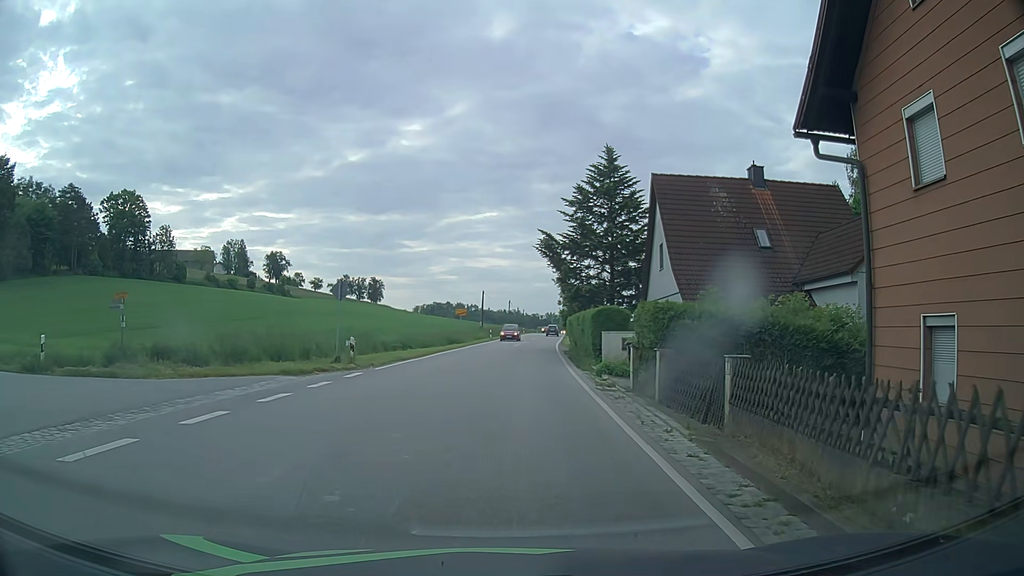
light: Day
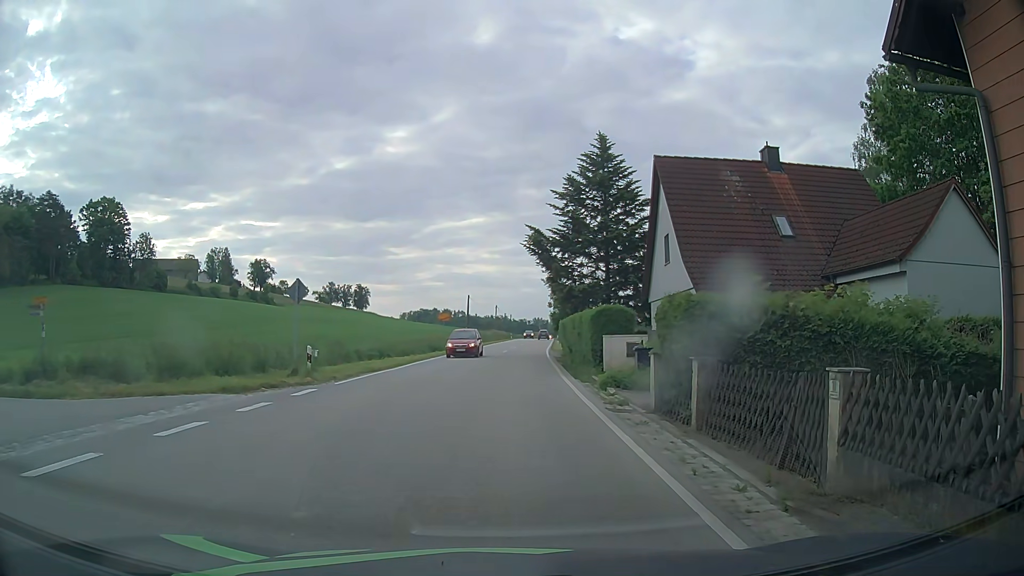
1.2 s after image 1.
(0.0, +3.2) m; +2°
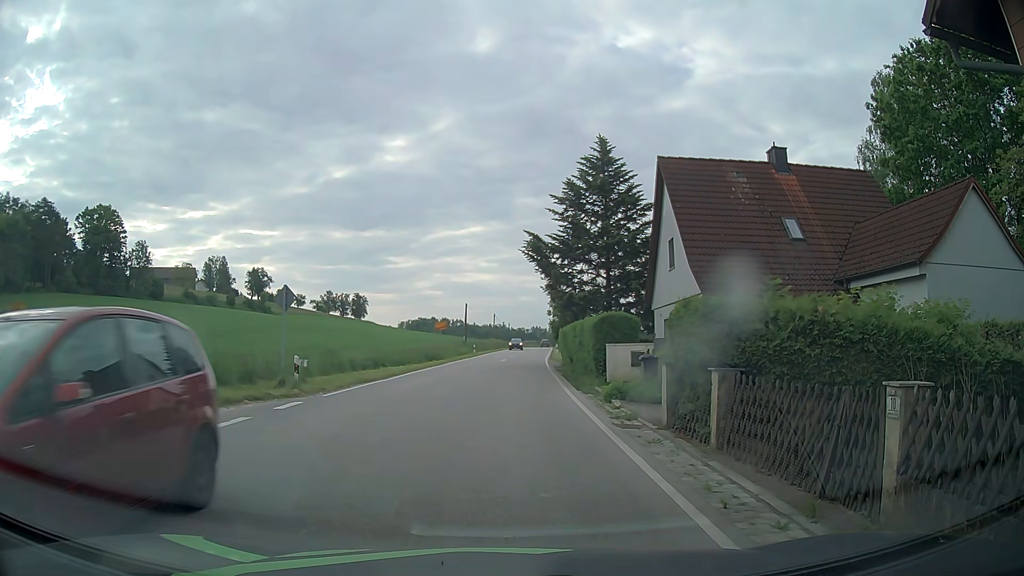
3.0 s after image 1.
(0.0, +1.0) m; 0°
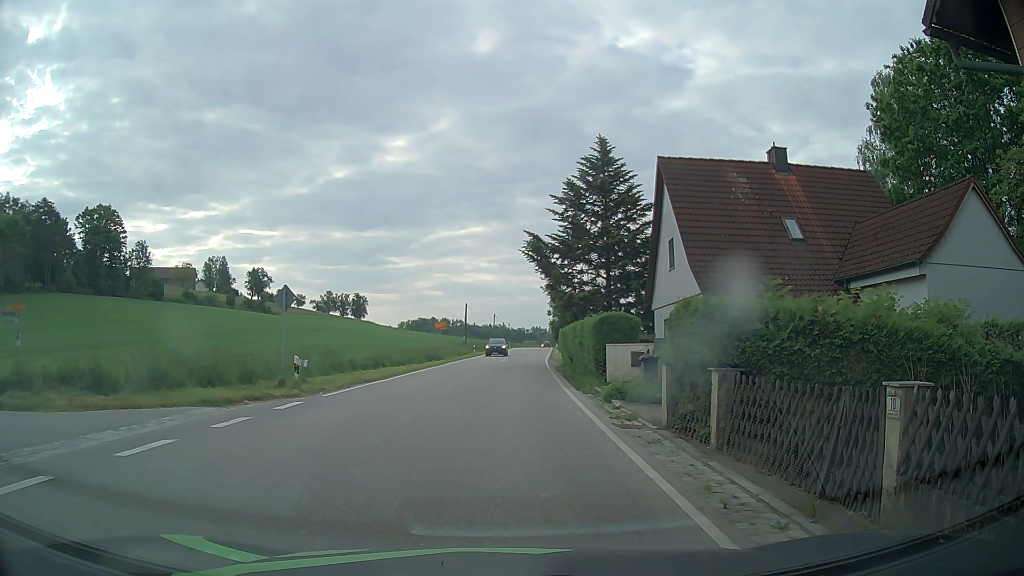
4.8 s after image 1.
(0.0, 0.0) m; 0°
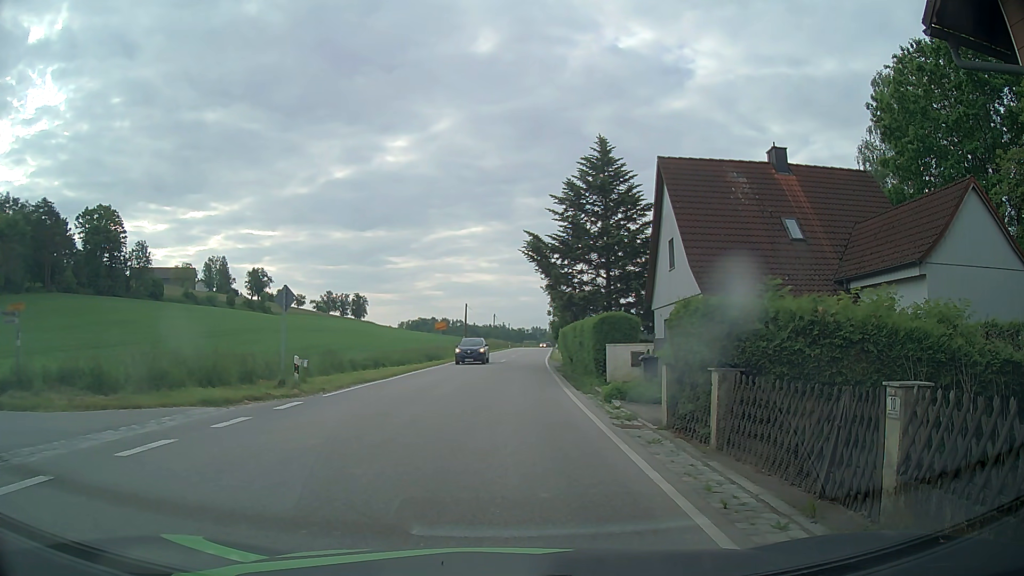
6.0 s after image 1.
(0.0, 0.0) m; 0°
